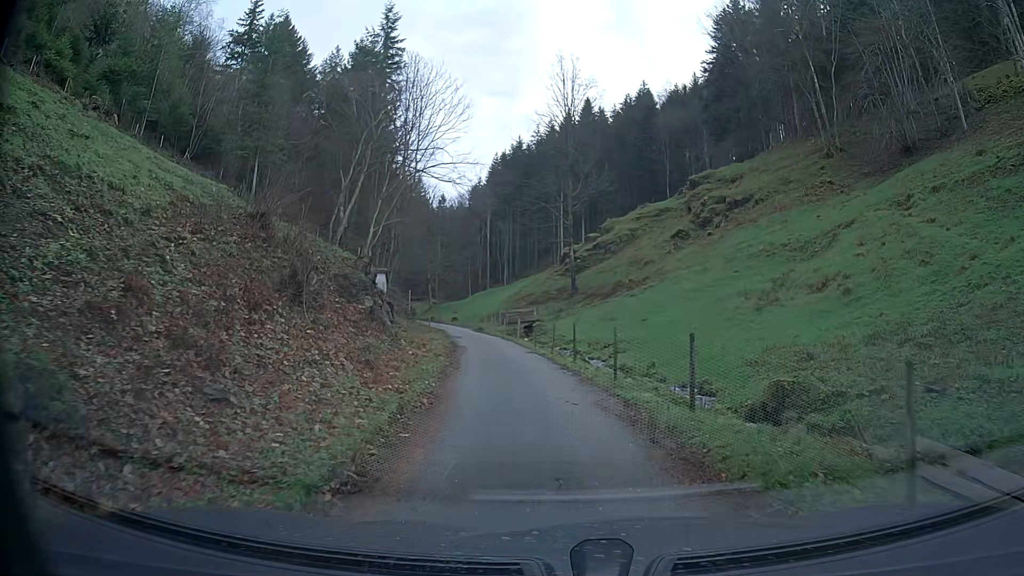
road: service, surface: asphalt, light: Day
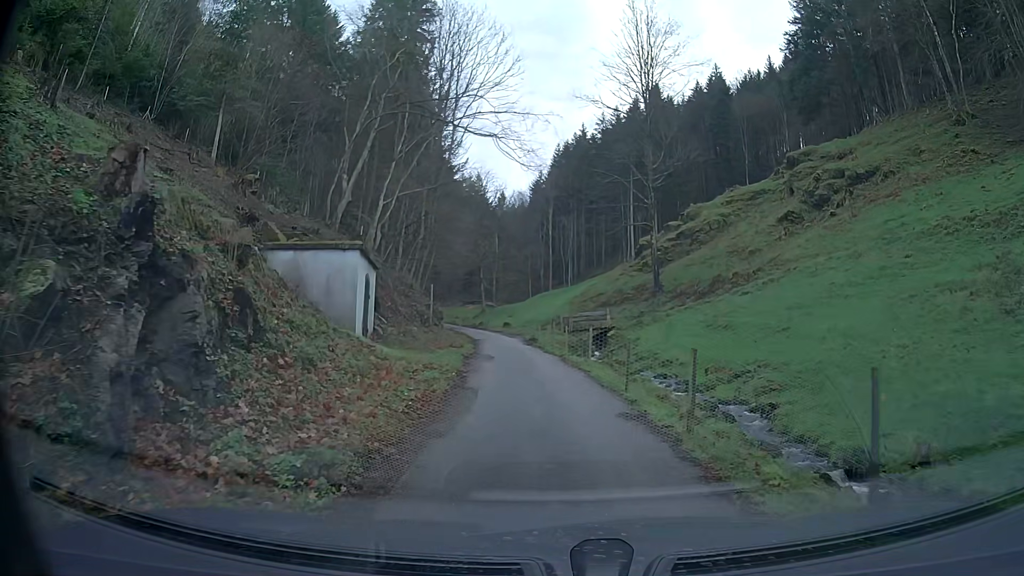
(-0.6, +14.1) m; -5°
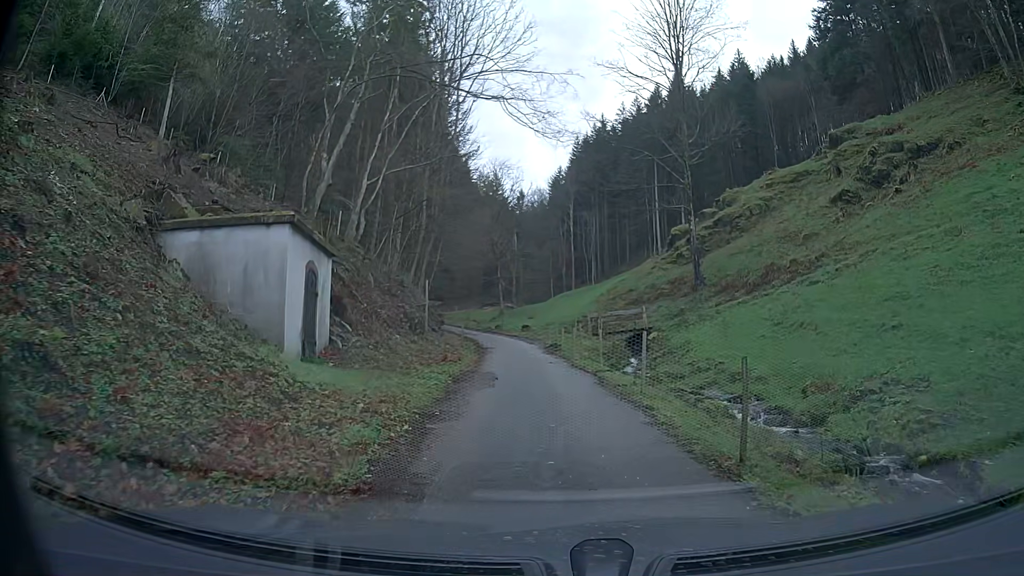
(-0.1, +6.8) m; -1°
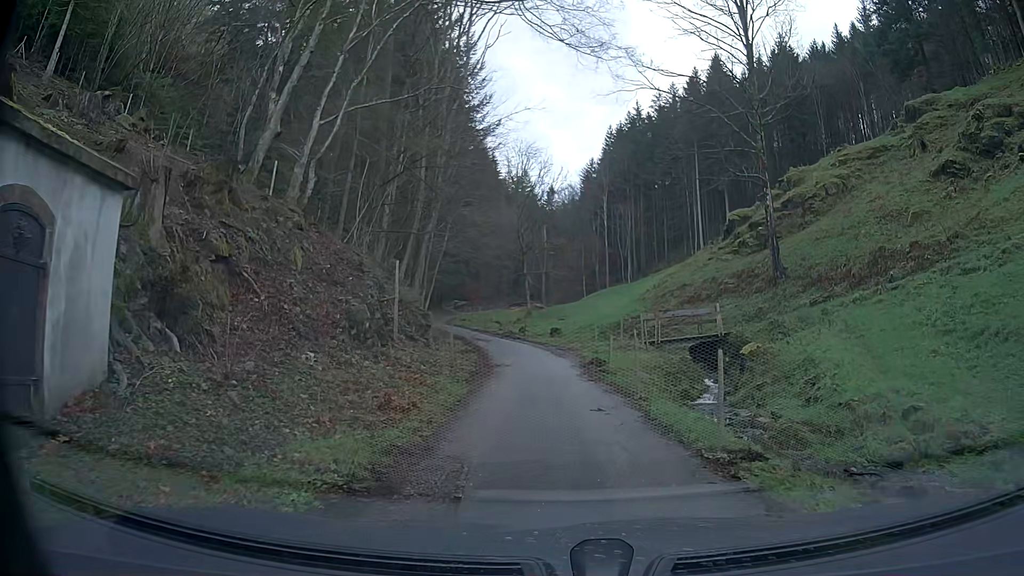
(-0.3, +9.8) m; -2°
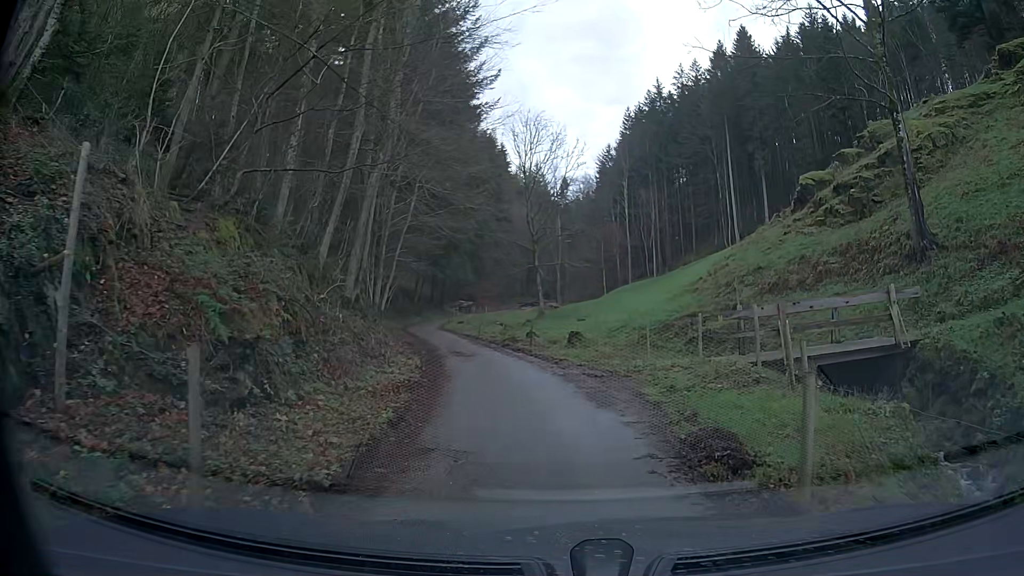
(-0.1, +12.7) m; -1°
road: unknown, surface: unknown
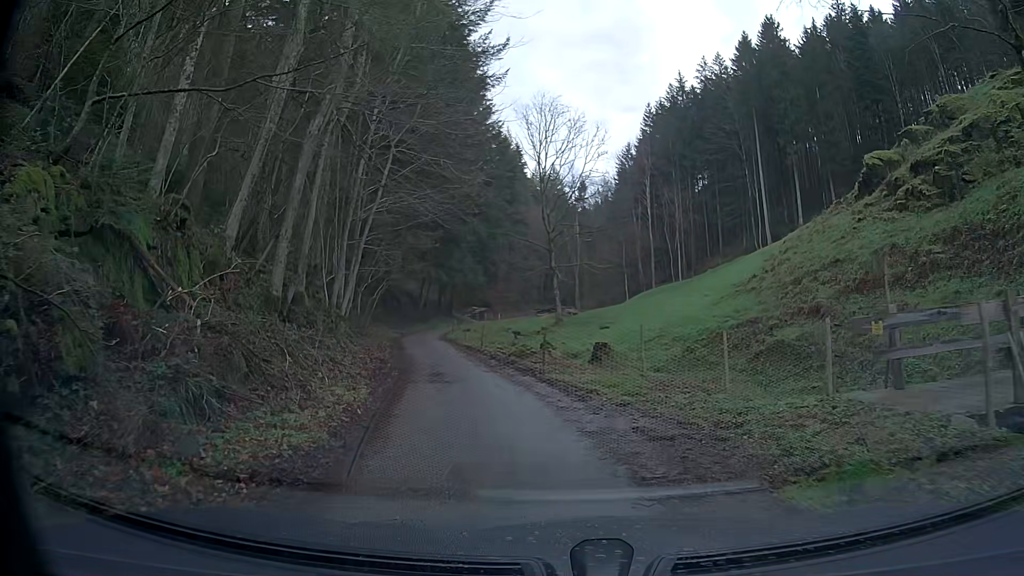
(-0.2, +6.8) m; -4°
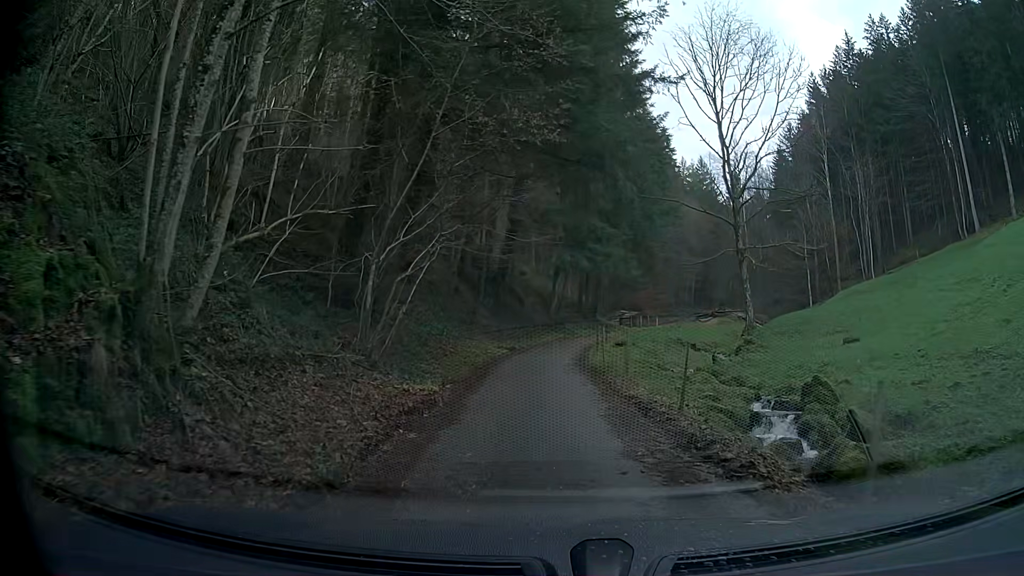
(-2.4, +18.4) m; -12°
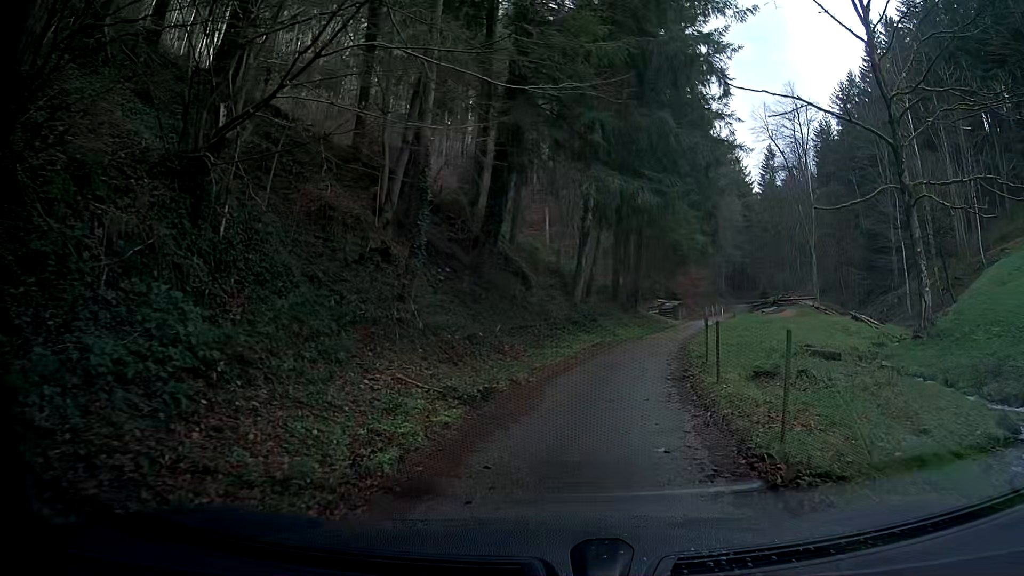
(0.0, +18.9) m; 0°
(0, +10) (+1, +20) (+4, +30) (+6, +39) (+9, +49) (+12, +59) (+15, +68) (+18, +78) (+21, +87) (+24, +97) m
